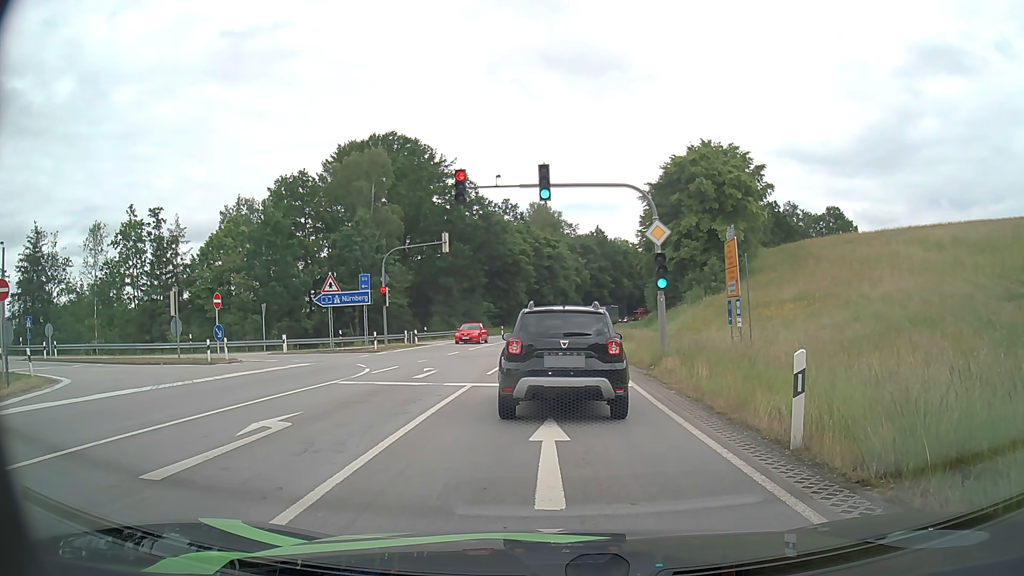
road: primary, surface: asphalt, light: Day
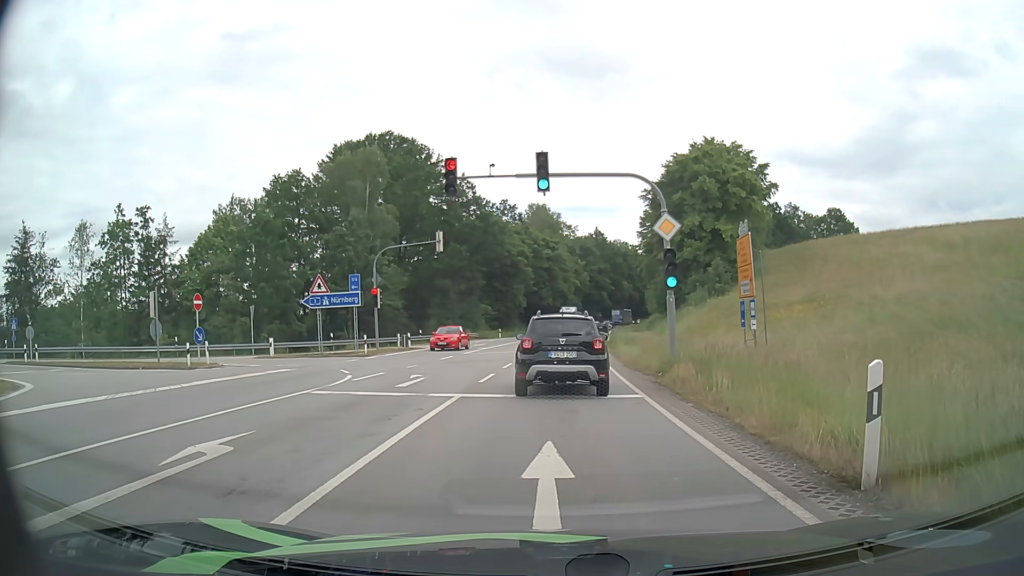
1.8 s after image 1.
(0.0, +2.0) m; +2°
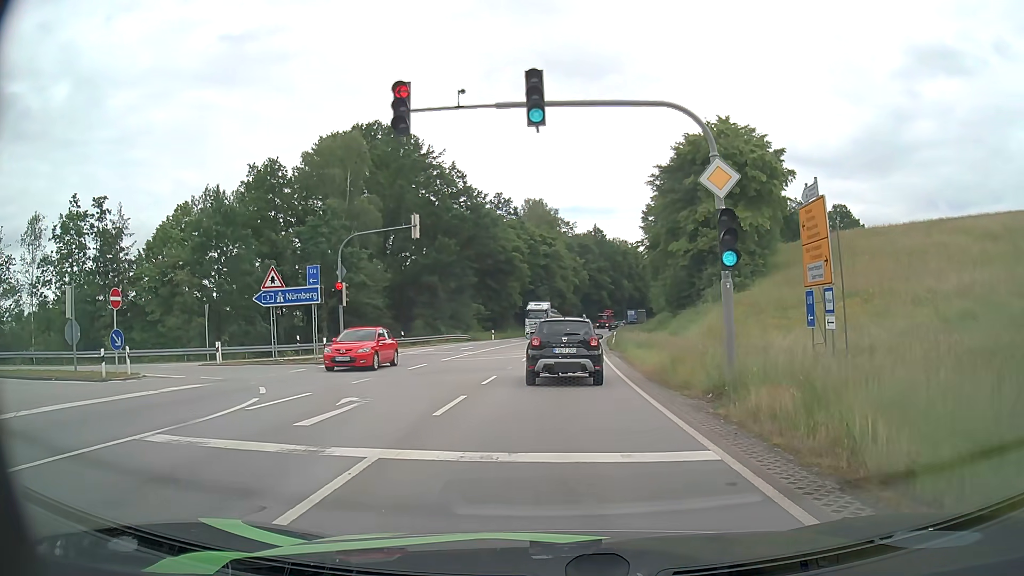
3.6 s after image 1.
(-0.1, +6.7) m; 0°
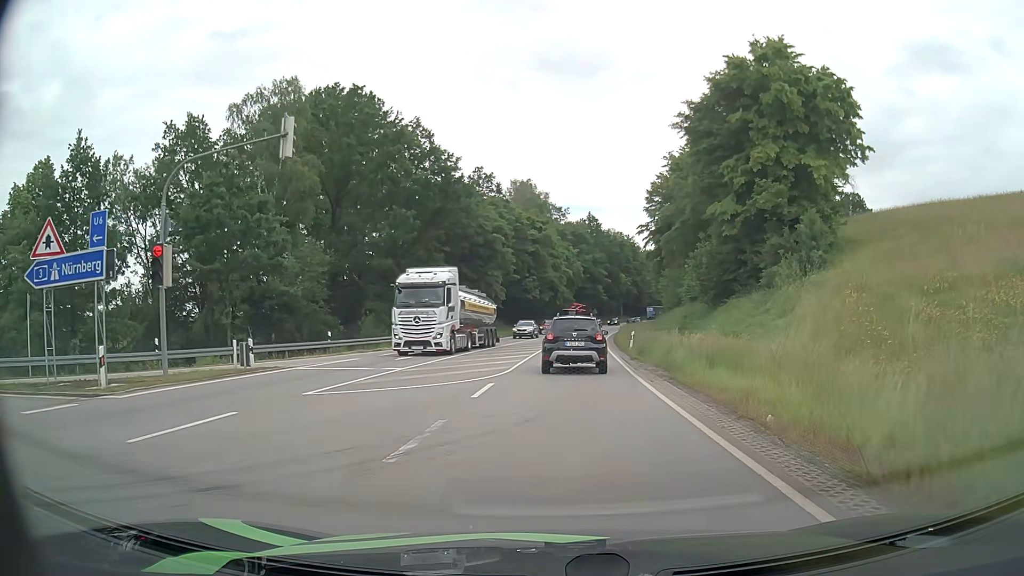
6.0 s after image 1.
(+0.1, +16.1) m; +1°
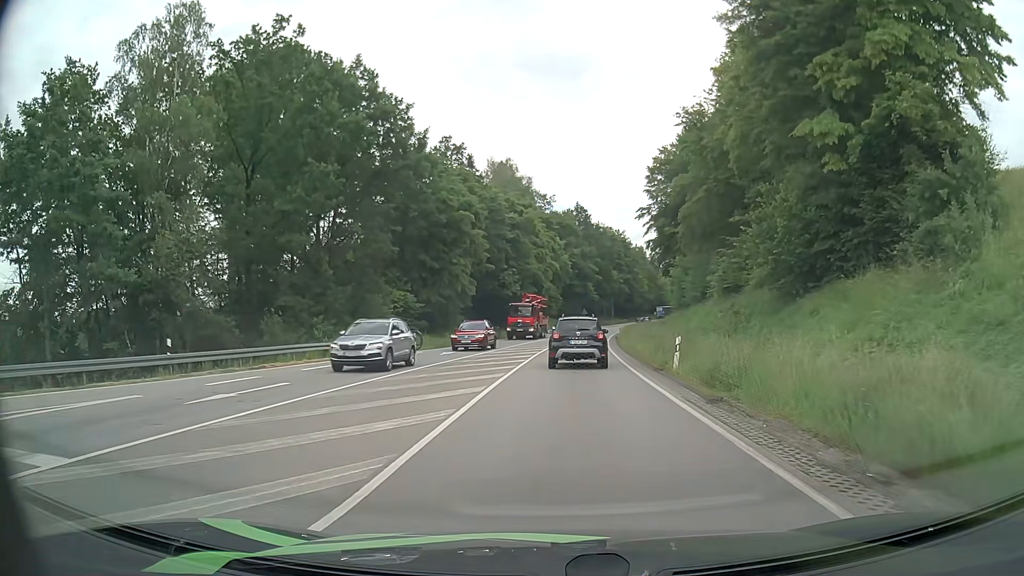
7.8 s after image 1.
(+0.2, +15.7) m; +2°
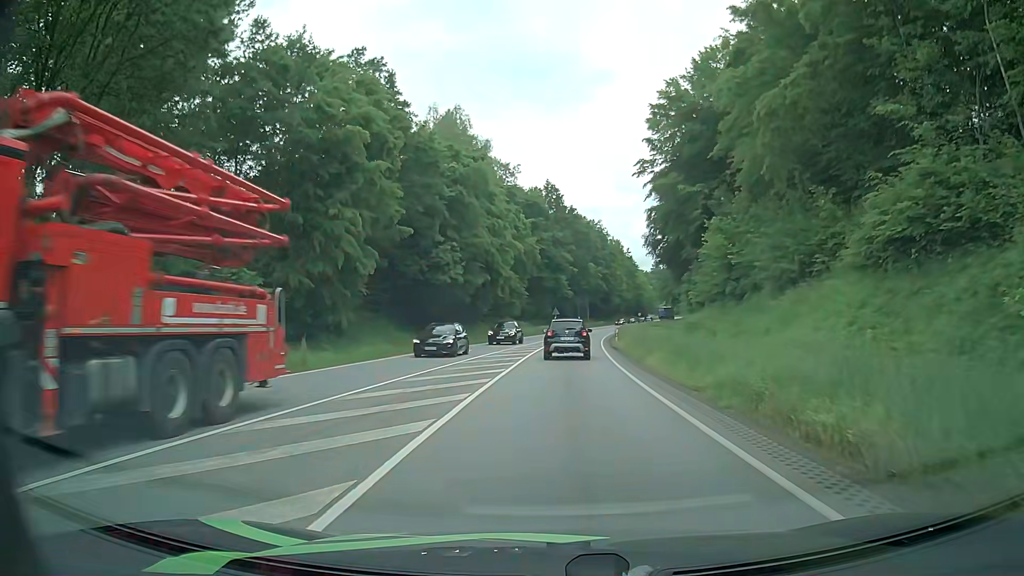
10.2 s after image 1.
(+0.5, +24.9) m; +3°
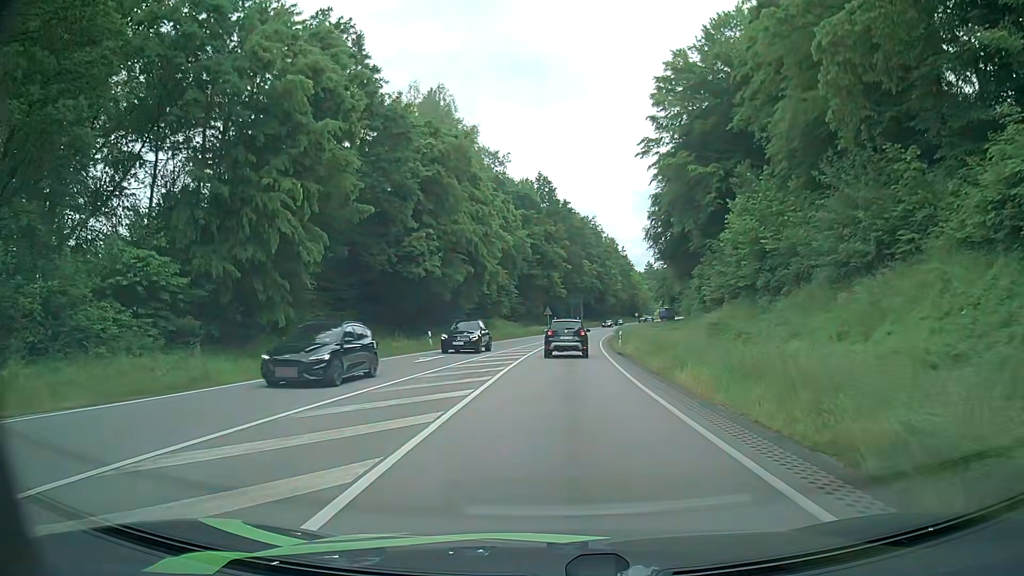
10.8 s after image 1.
(0.0, +6.9) m; 0°
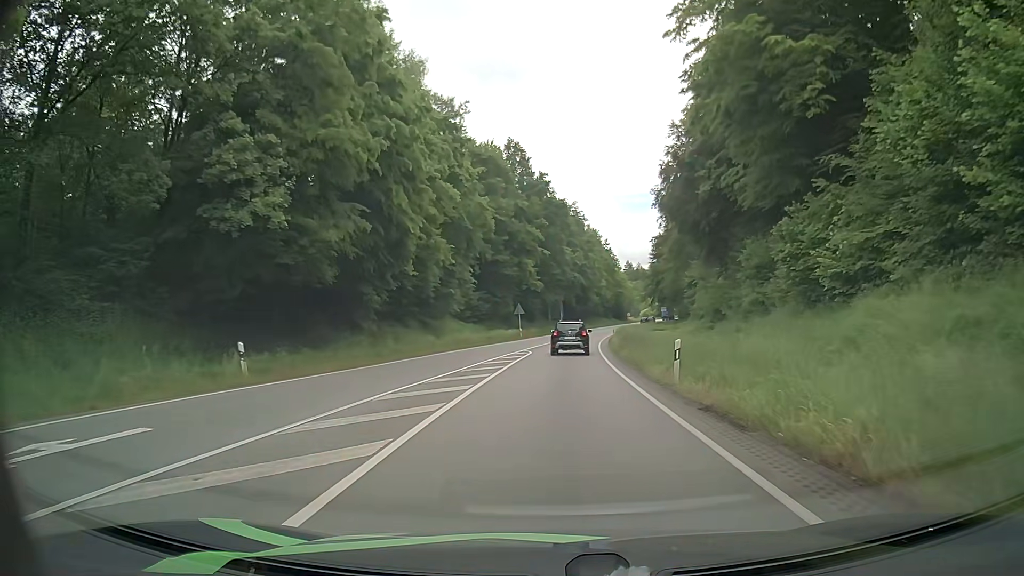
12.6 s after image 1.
(+0.4, +22.1) m; +1°
(0, +10) (0, +20) (+1, +30) (+2, +40) (+2, +50) (+3, +60) (+4, +70) (+6, +80) (+7, +90) (+9, +99) m
